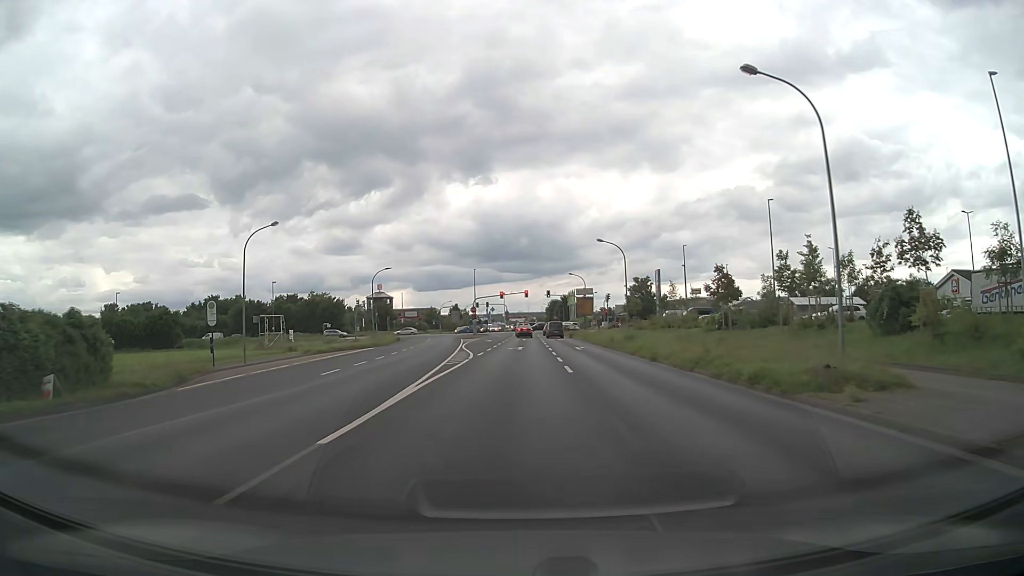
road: tertiary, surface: asphalt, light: Day
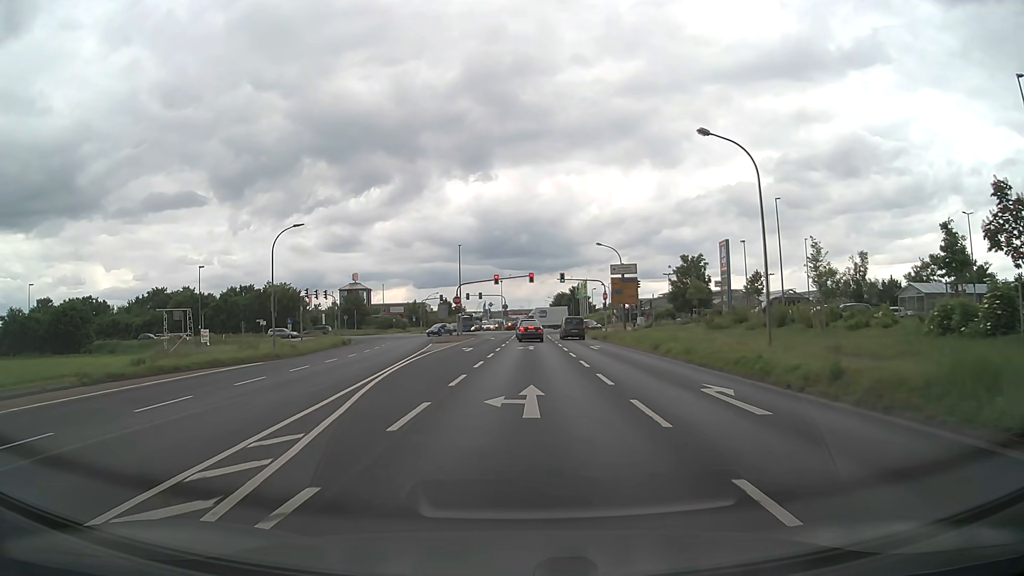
(-0.1, +28.7) m; 0°
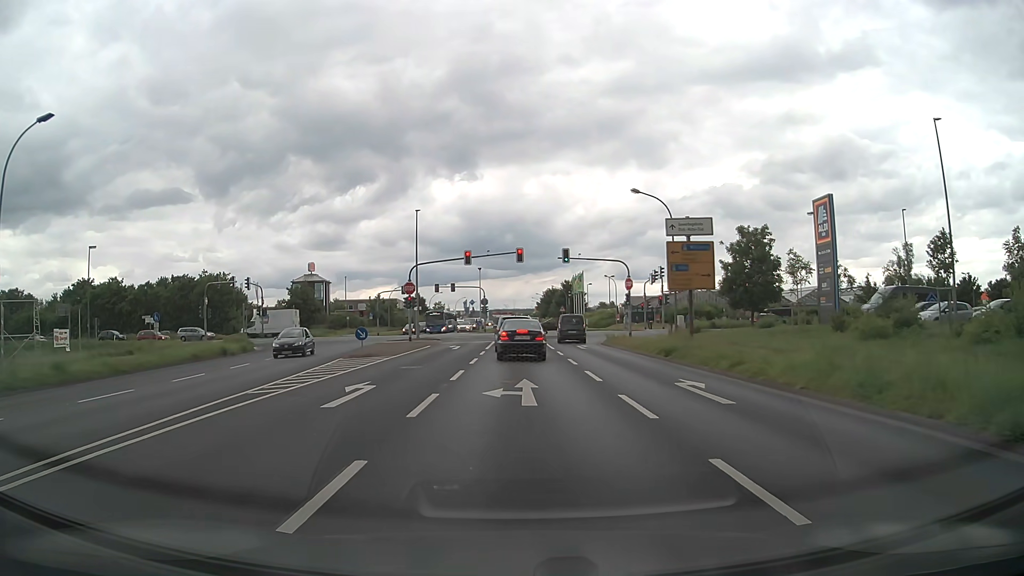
(+0.2, +22.9) m; +1°
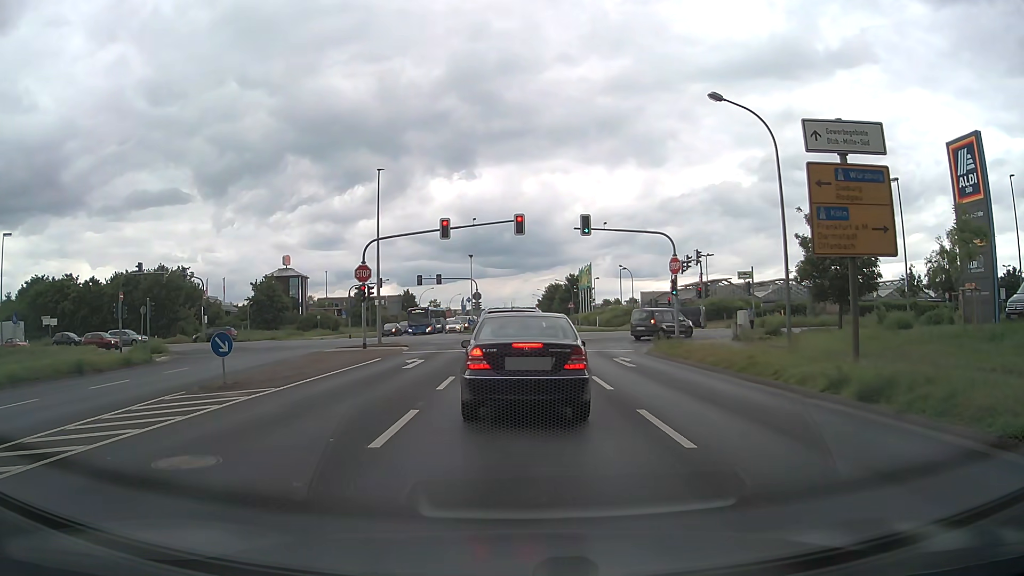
(0.0, +13.9) m; 0°
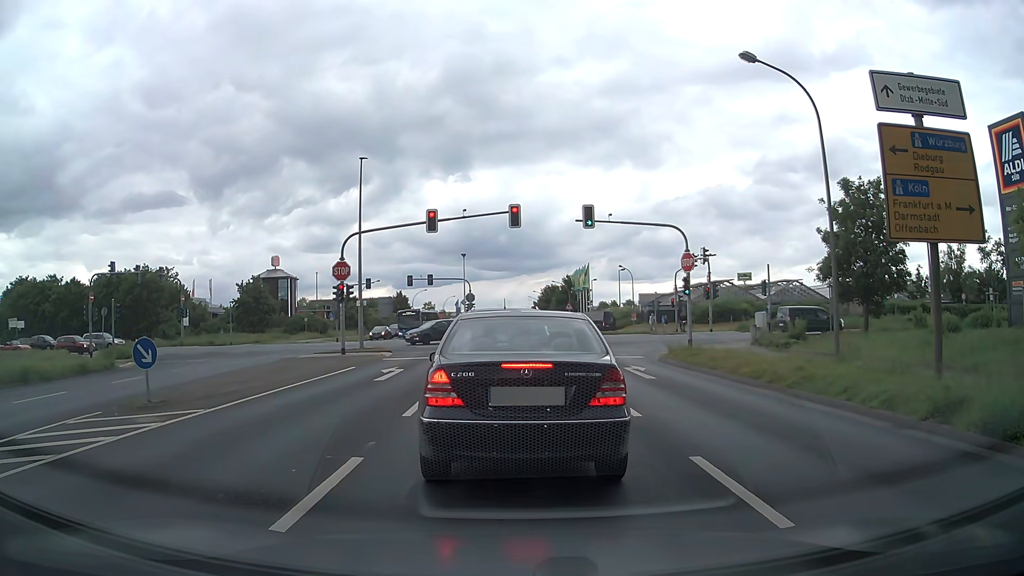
(0.0, +3.1) m; 0°
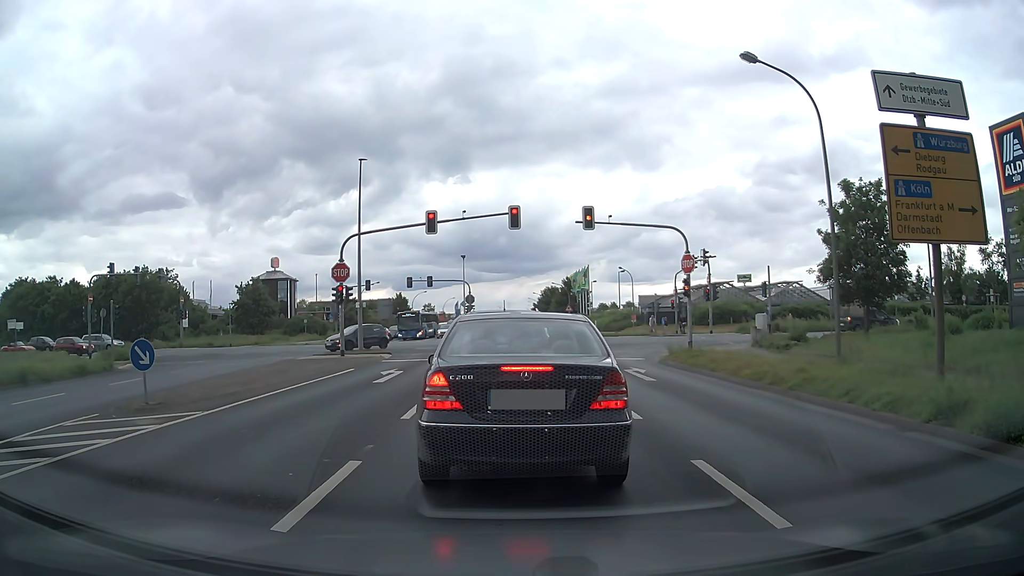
(0.0, +0.1) m; 0°
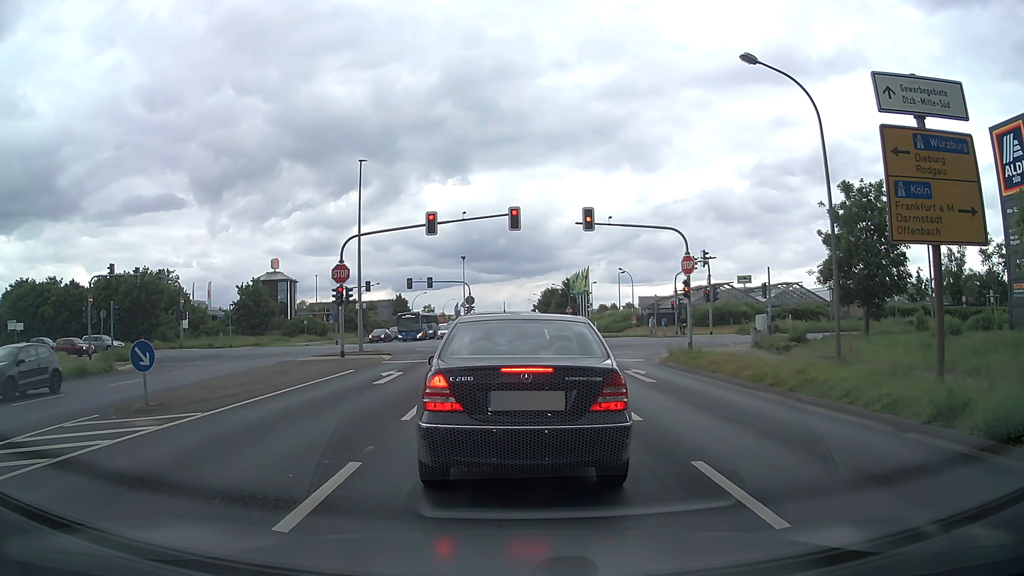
(0.0, +0.1) m; 0°
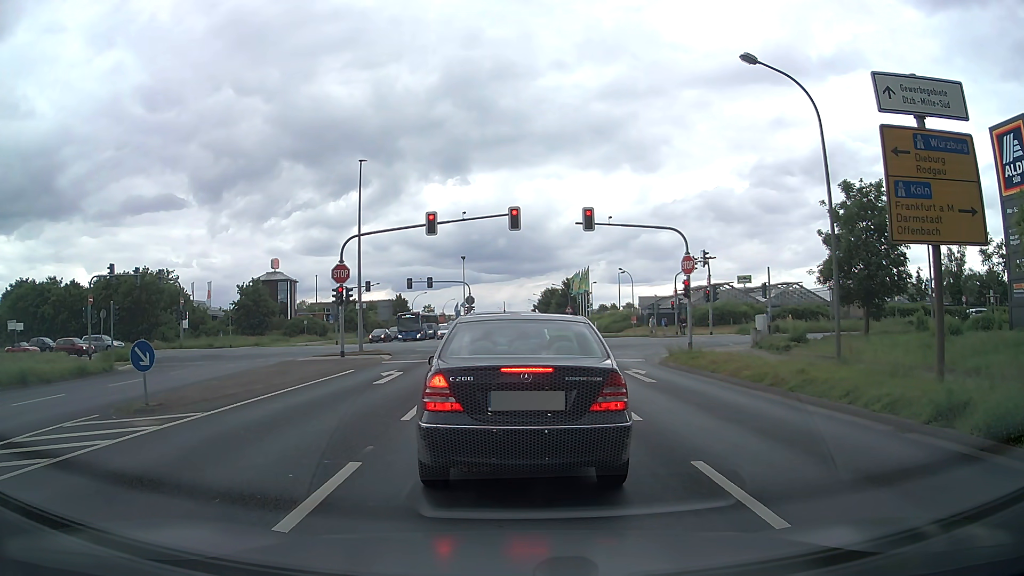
(0.0, 0.0) m; 0°
